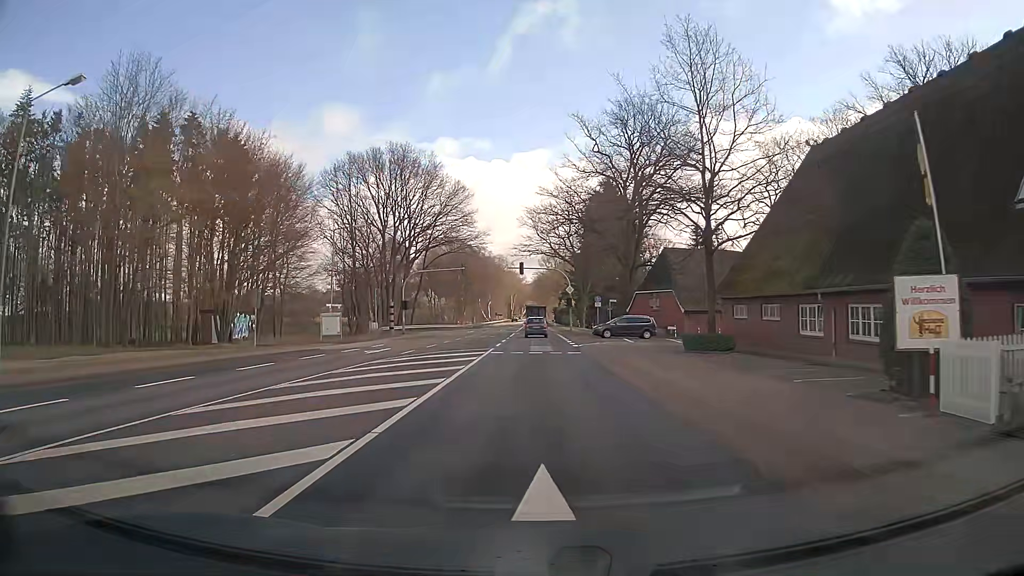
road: primary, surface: asphalt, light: Day
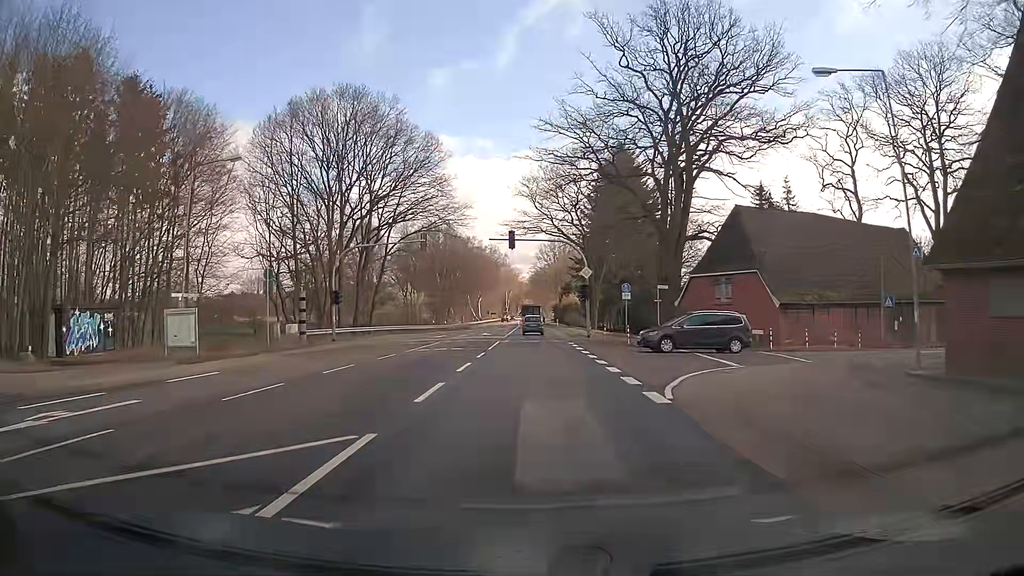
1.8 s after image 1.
(0.0, +22.8) m; 0°
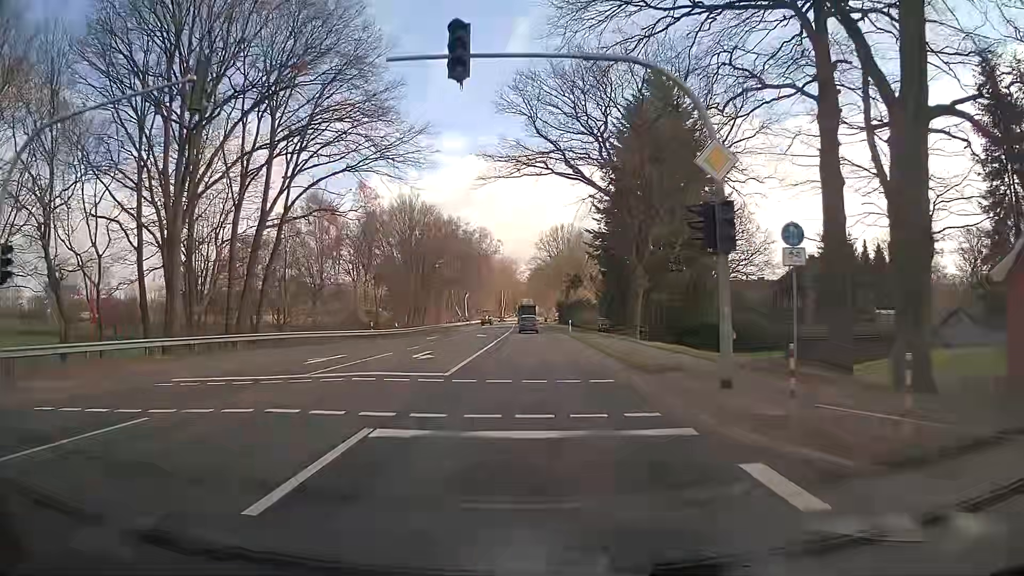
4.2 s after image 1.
(+0.1, +30.5) m; 0°
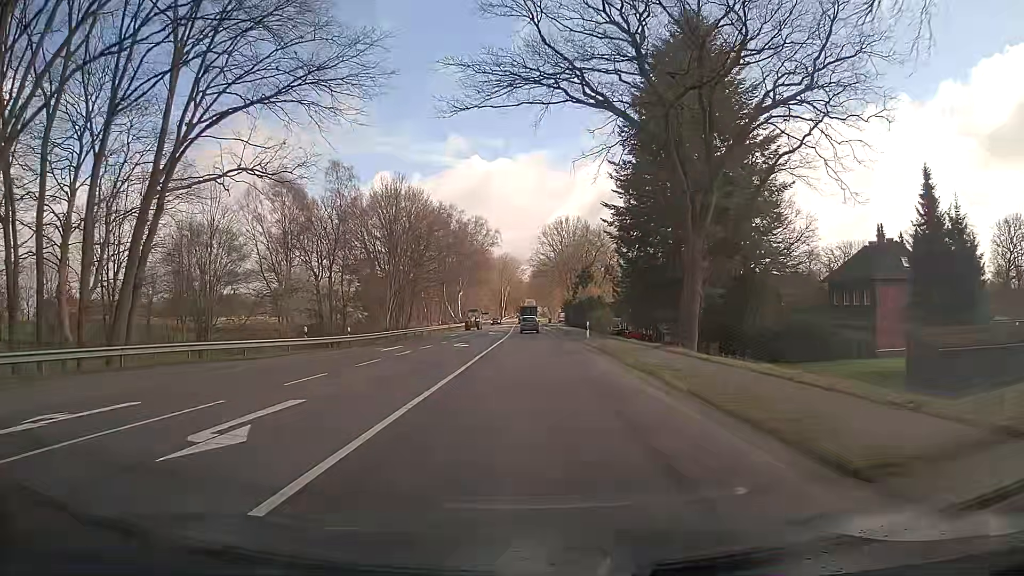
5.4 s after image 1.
(0.0, +15.2) m; 0°
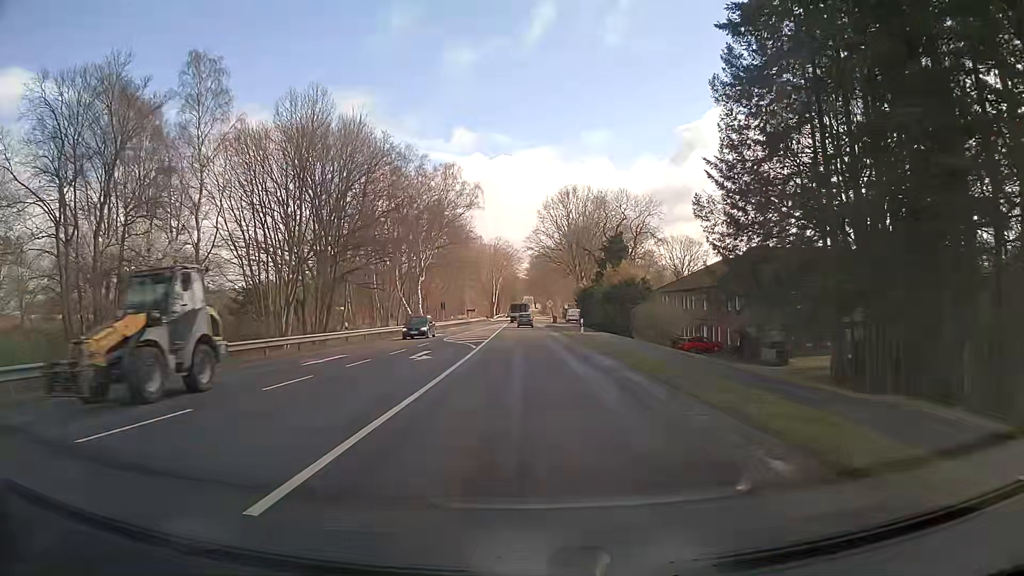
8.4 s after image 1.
(+0.2, +38.1) m; 0°
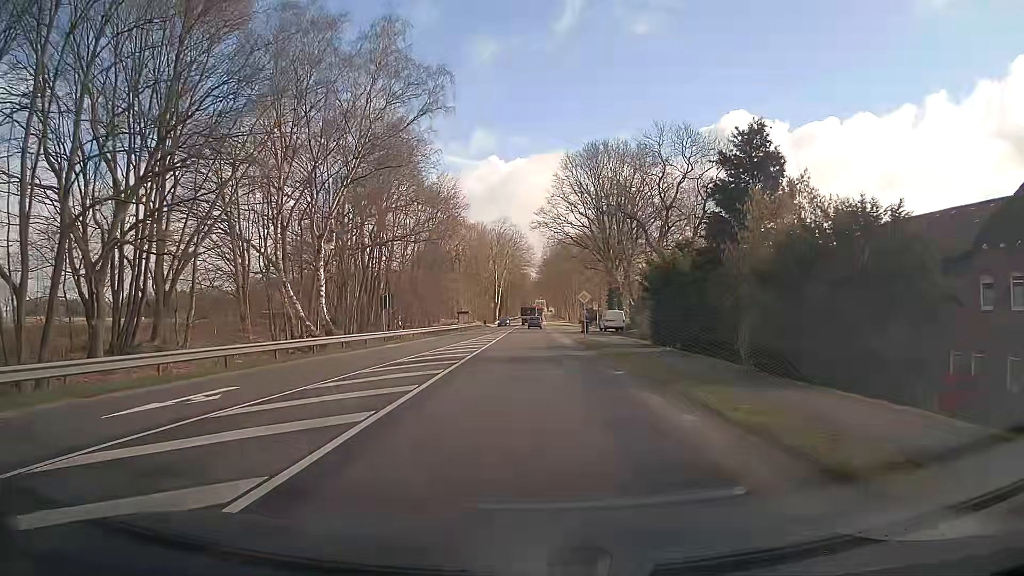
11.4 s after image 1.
(-0.1, +38.0) m; -1°
